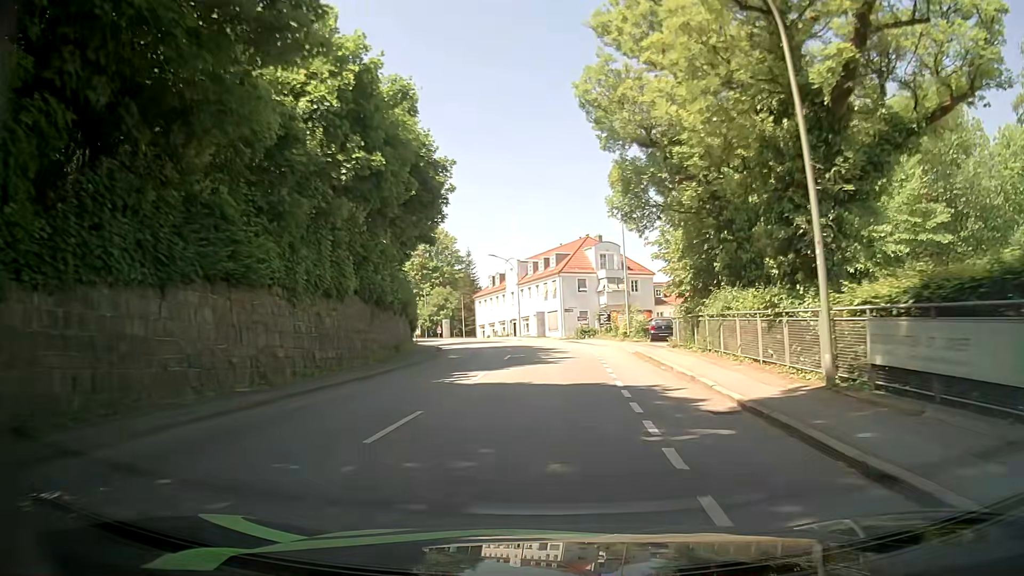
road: tertiary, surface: asphalt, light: Day
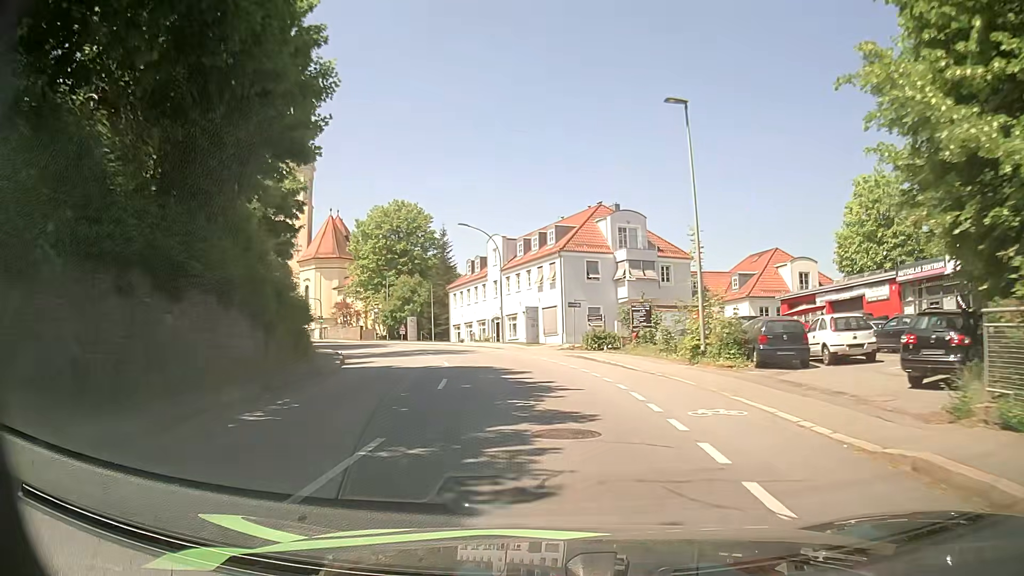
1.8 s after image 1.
(+0.2, +21.7) m; +1°
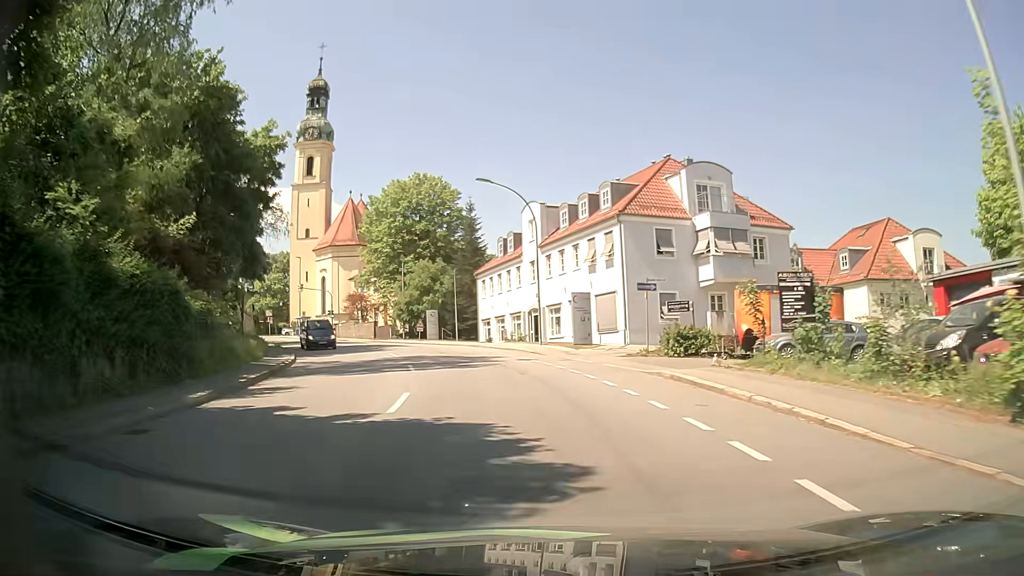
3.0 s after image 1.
(-0.5, +13.9) m; -5°
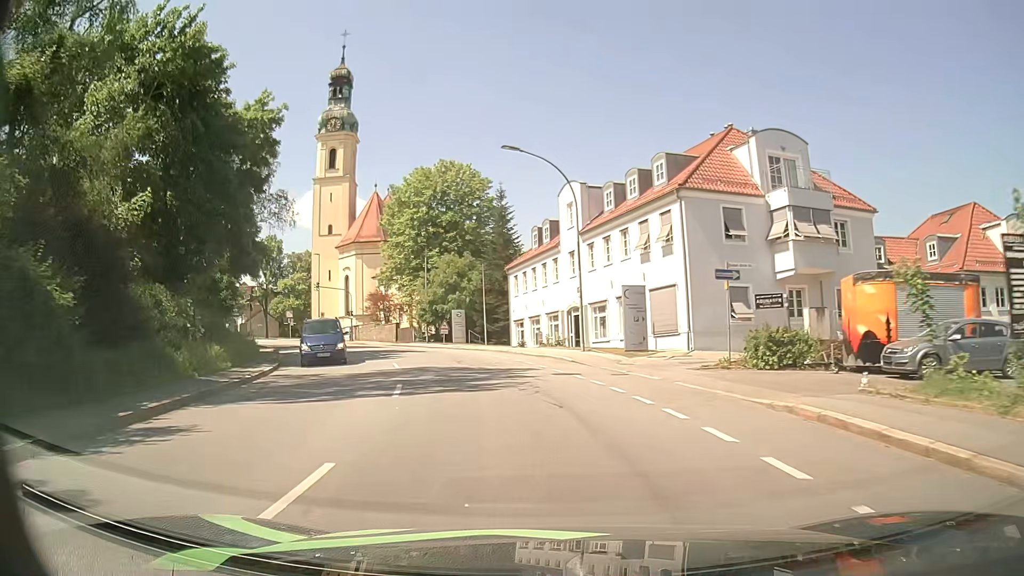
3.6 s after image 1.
(-0.2, +6.8) m; -4°
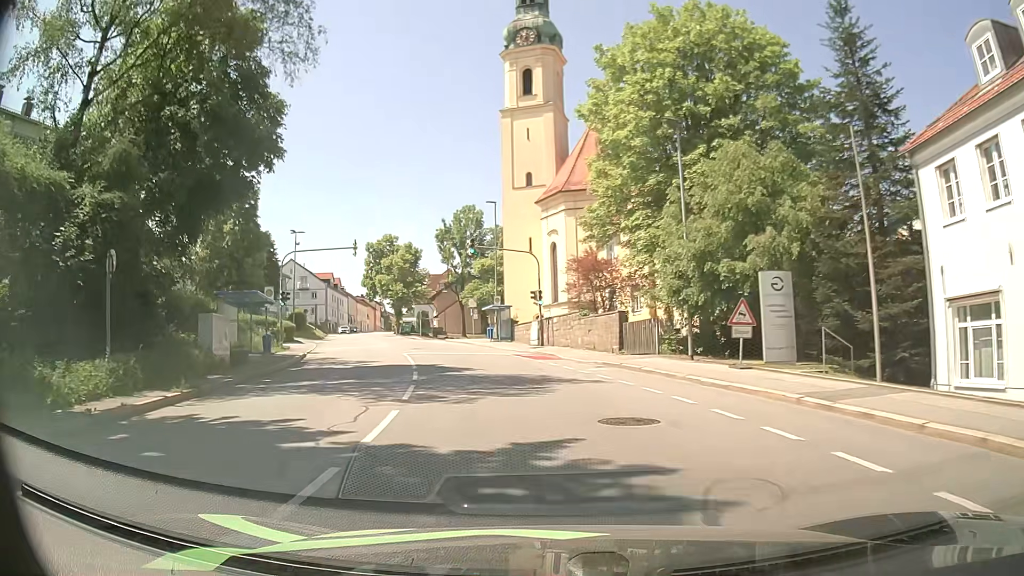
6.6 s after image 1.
(-6.0, +32.9) m; -21°
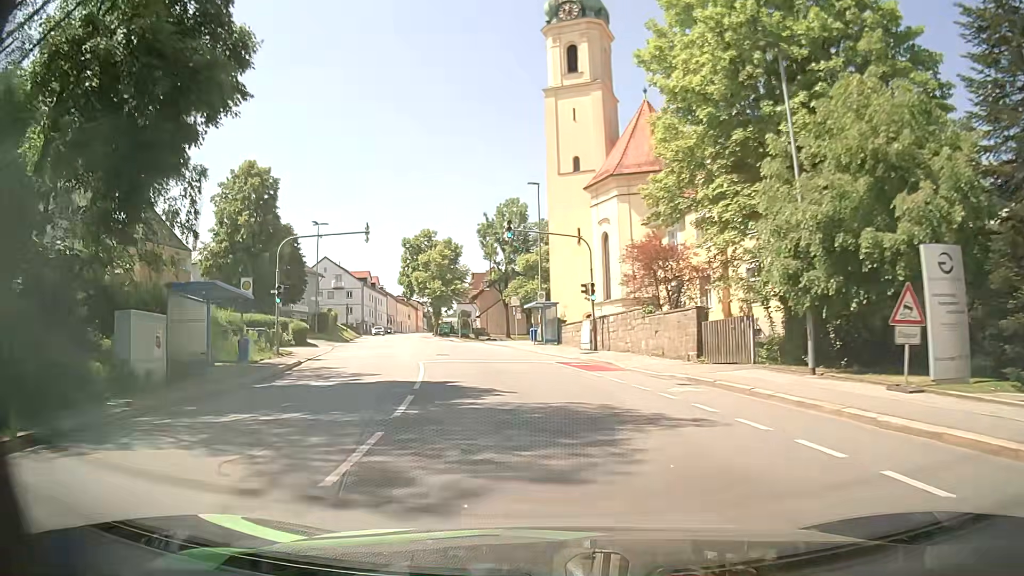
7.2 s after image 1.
(-0.2, +6.8) m; -3°
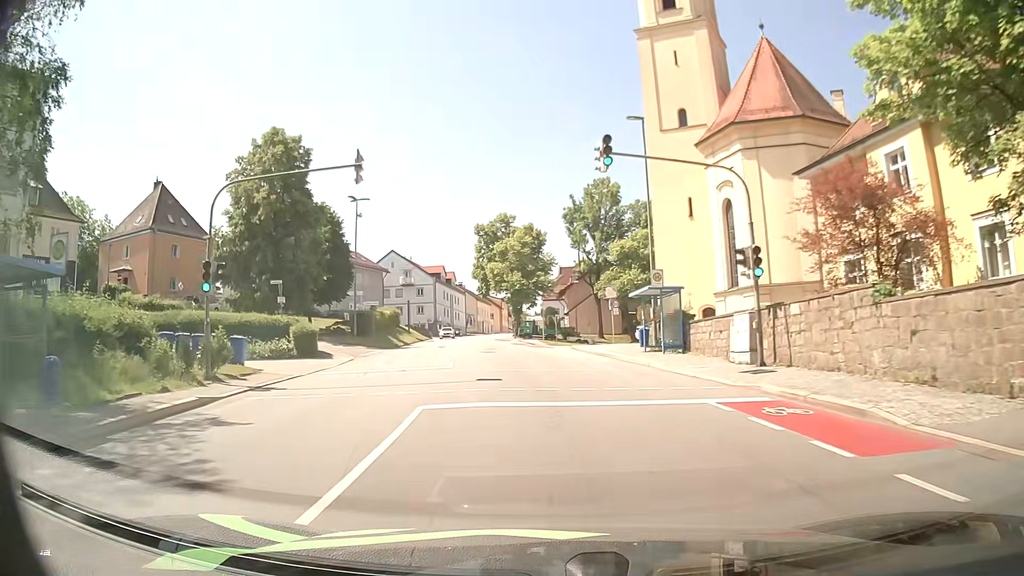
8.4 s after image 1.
(-1.1, +13.8) m; -9°
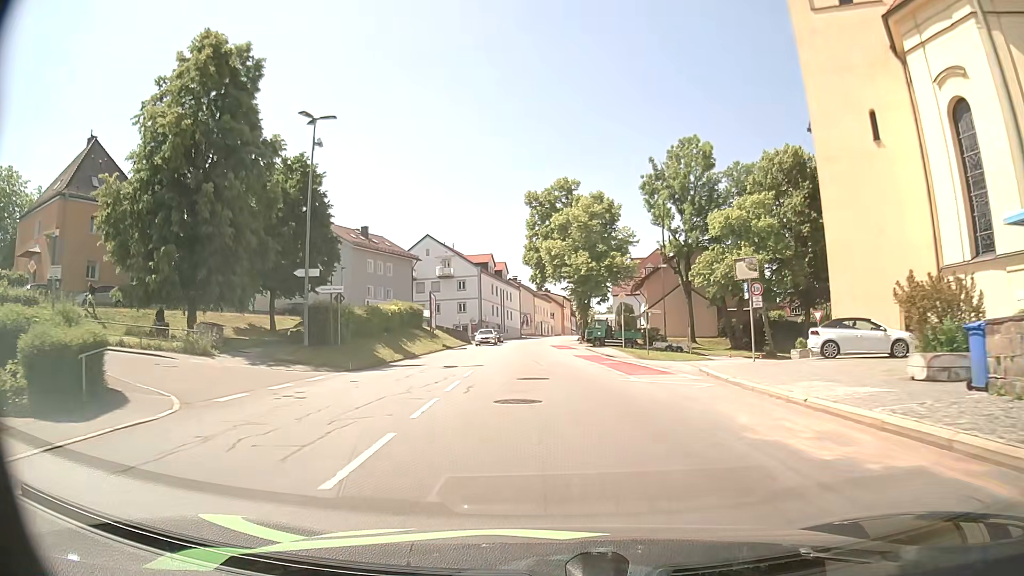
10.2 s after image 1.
(-1.0, +21.1) m; -5°
(0, +10) (0, +20) (0, +30) (-1, +40) (-1, +50) (-1, +60) (-1, +70) (0, +80) (+1, +90) (+3, +100) m
